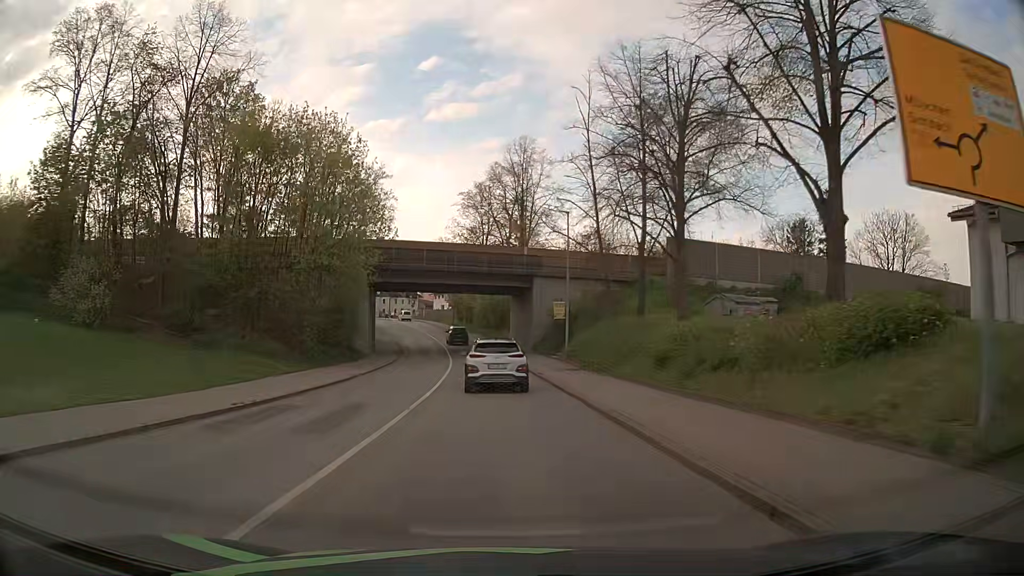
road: secondary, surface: asphalt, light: Day
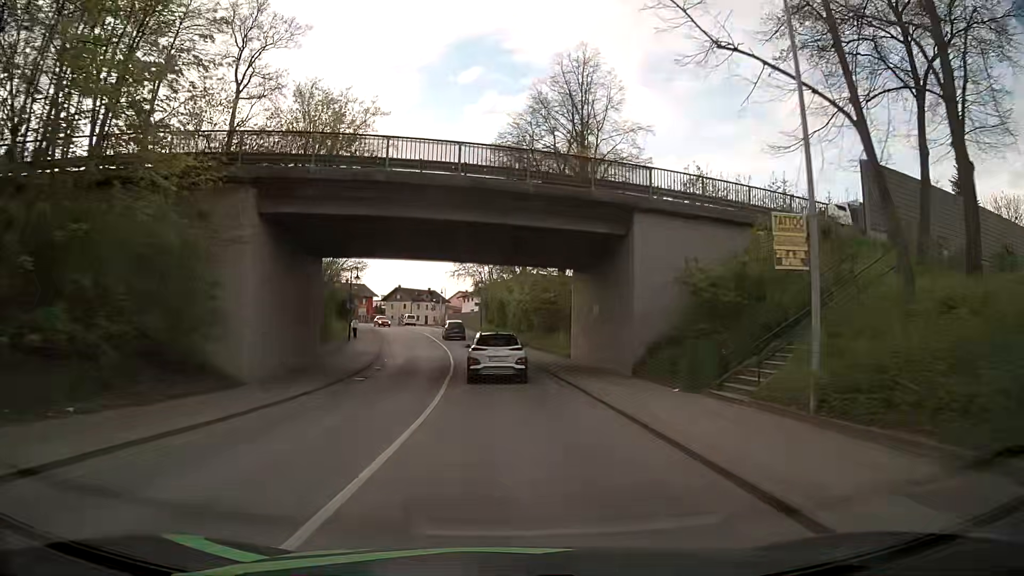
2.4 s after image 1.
(-0.7, +26.8) m; -3°
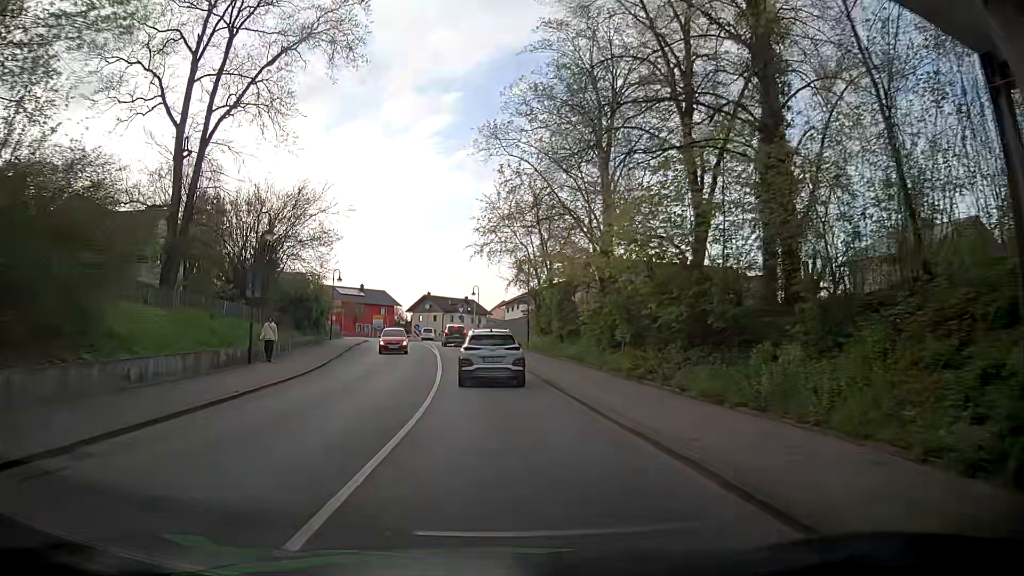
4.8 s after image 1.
(-0.9, +28.9) m; -10°
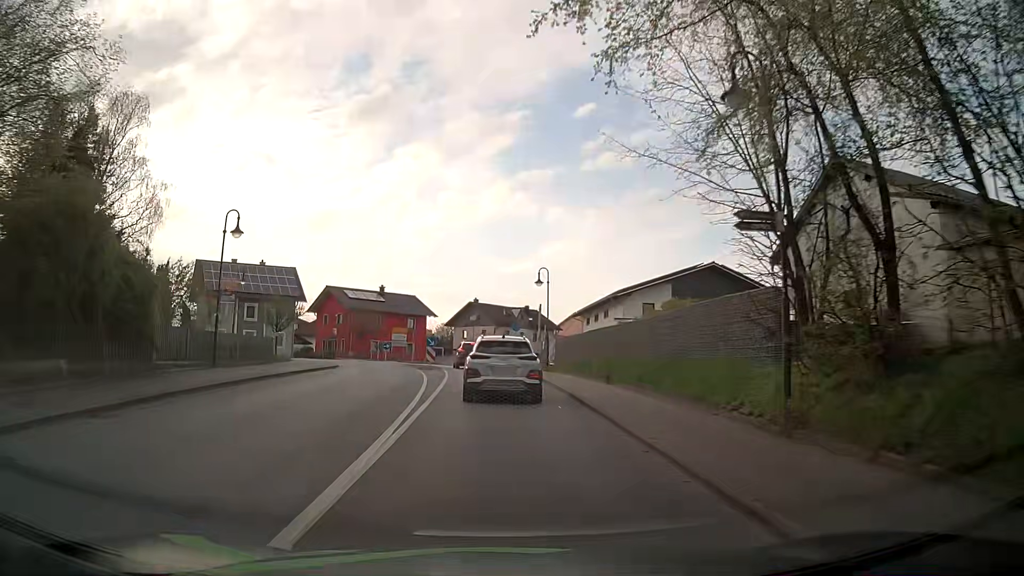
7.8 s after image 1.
(+1.0, +31.9) m; +1°
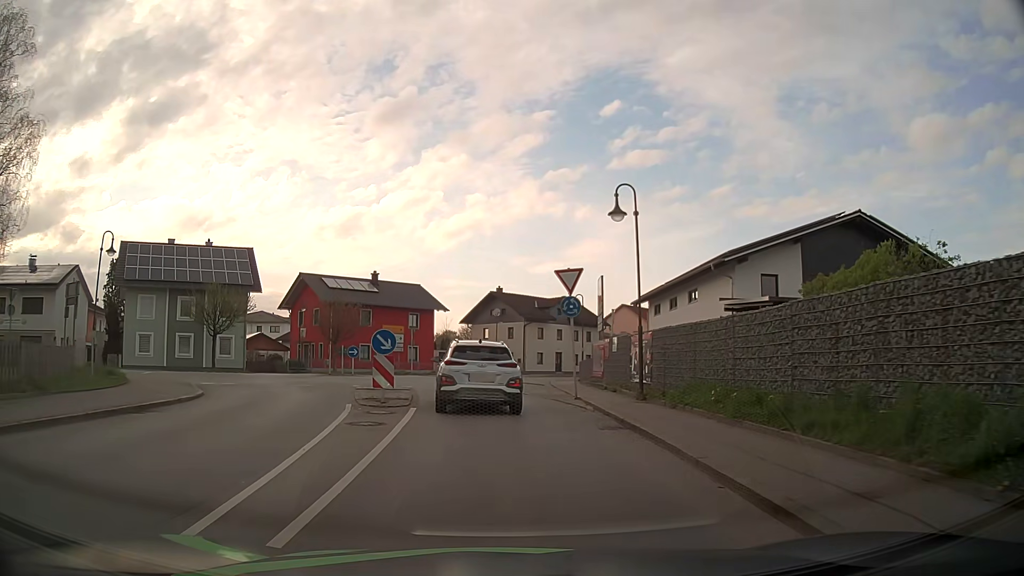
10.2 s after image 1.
(-0.4, +20.0) m; -2°
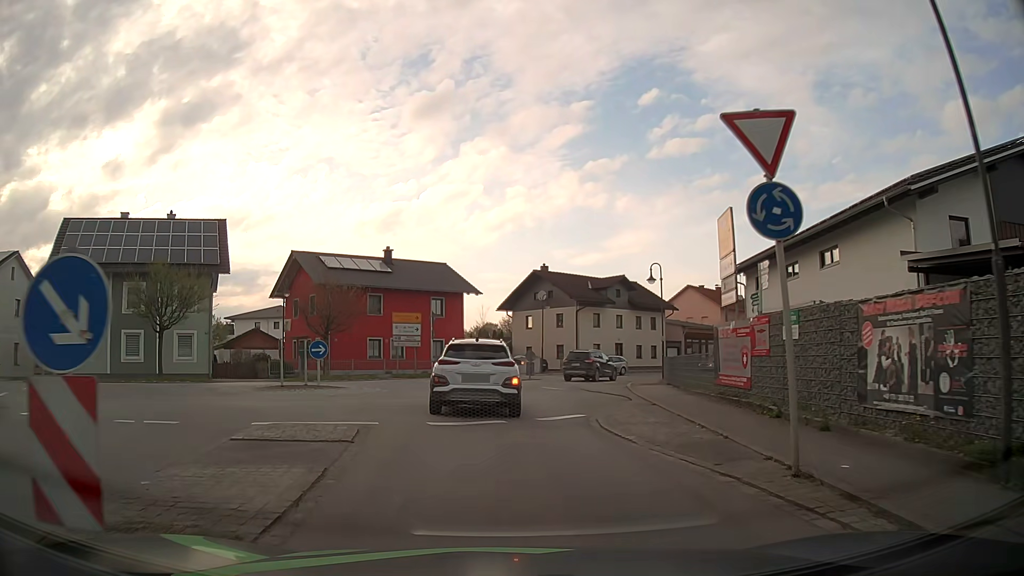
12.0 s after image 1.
(-0.4, +12.9) m; -4°
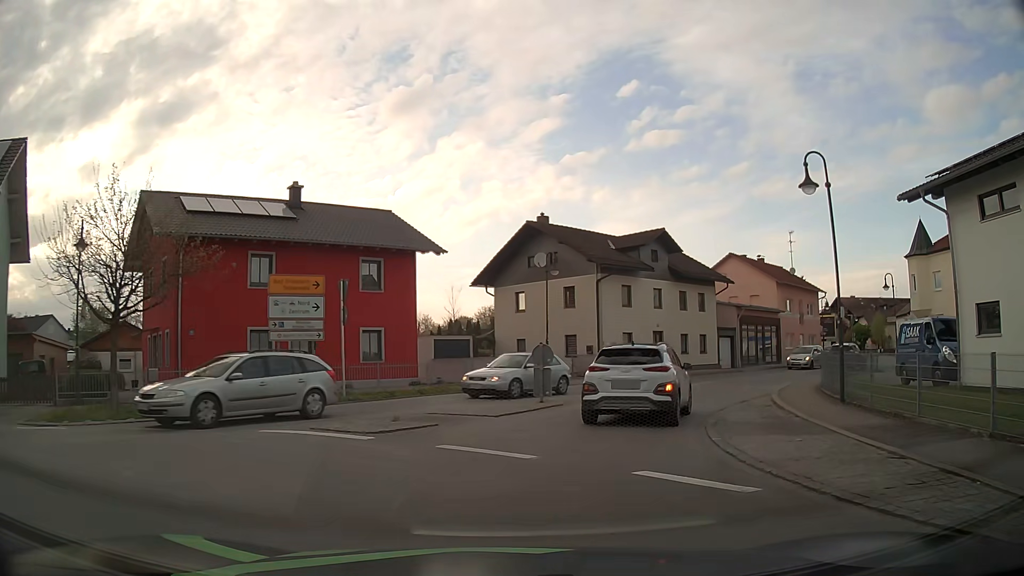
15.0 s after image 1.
(-0.3, +19.8) m; +2°
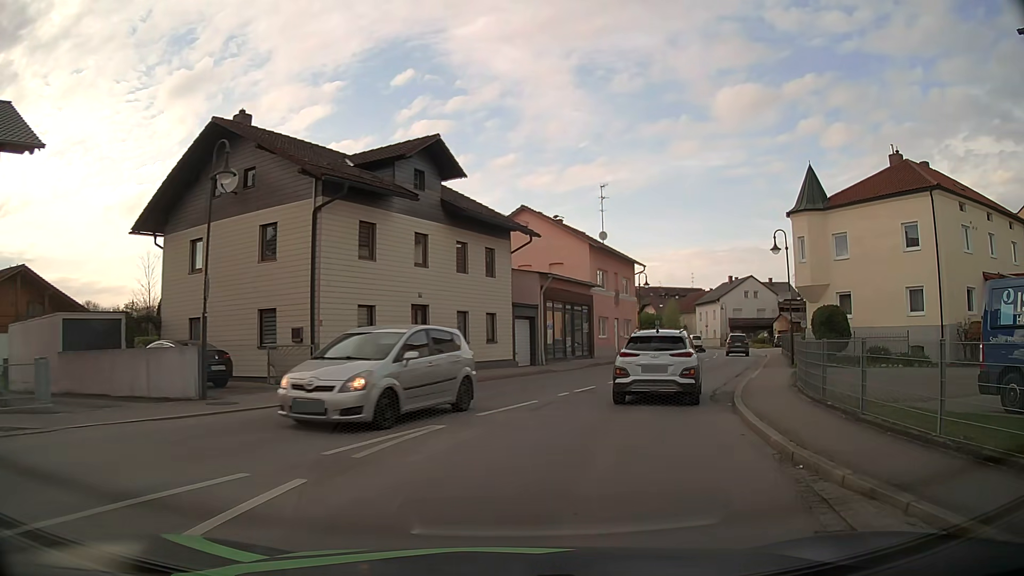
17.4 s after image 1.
(+2.5, +15.4) m; +21°
(+1, +10) (+4, +19) (+8, +29) (+12, +38) (+16, +47) (+19, +57) (+22, +66) (+24, +76) (+25, +86) (+25, +96) m
